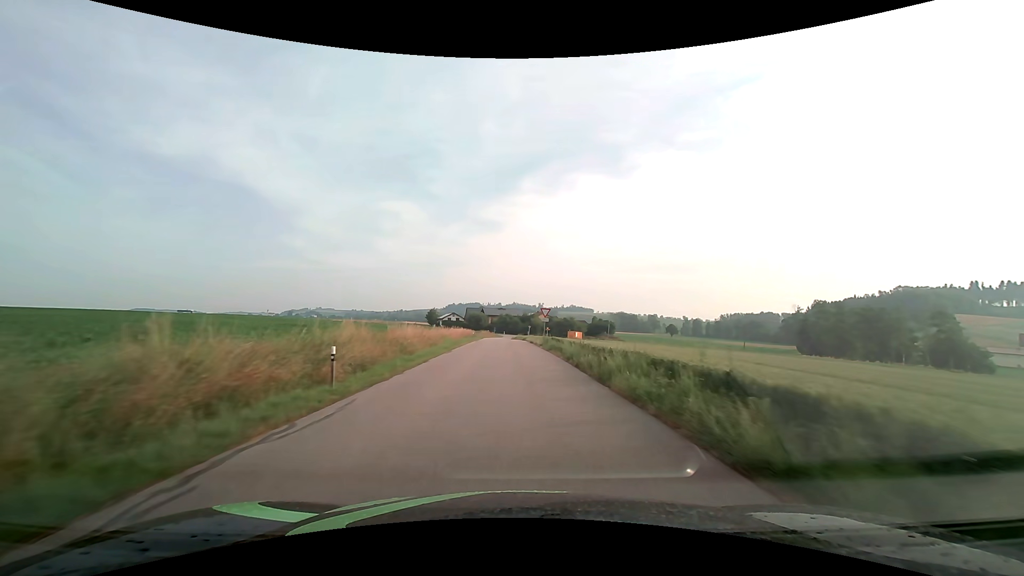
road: tertiary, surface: asphalt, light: Day
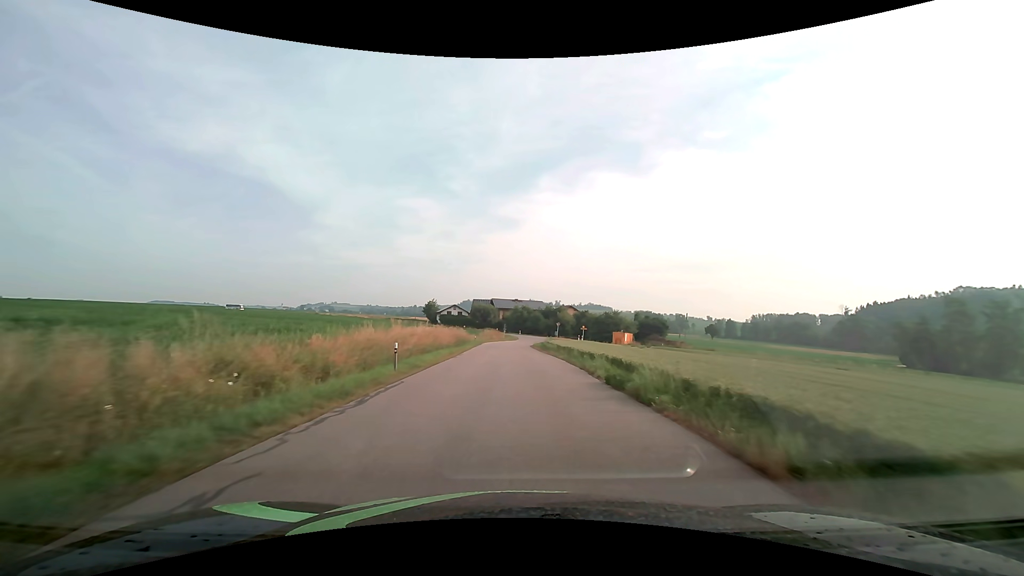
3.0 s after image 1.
(-1.1, +46.3) m; -2°
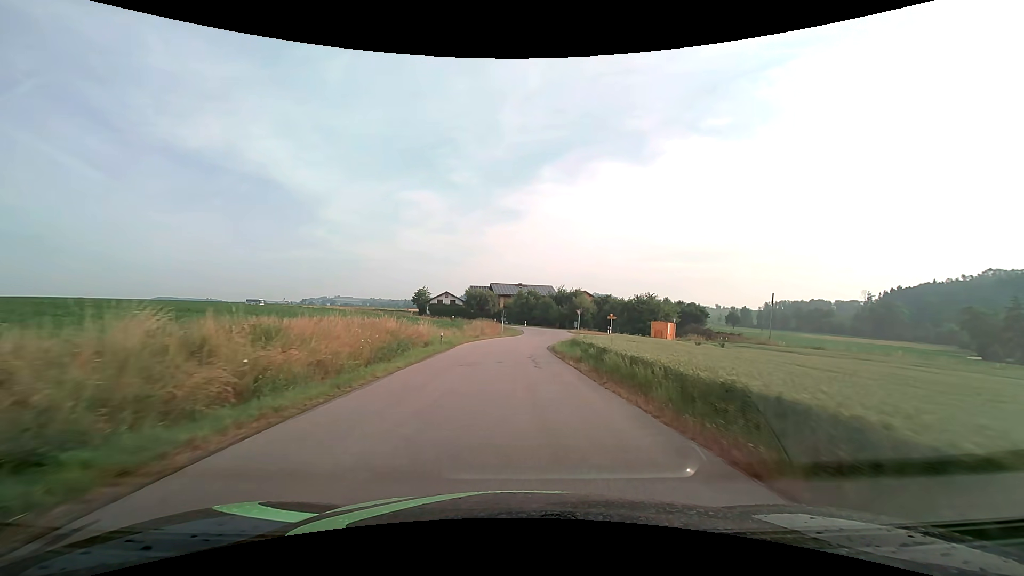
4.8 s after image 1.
(0.0, +25.9) m; 0°
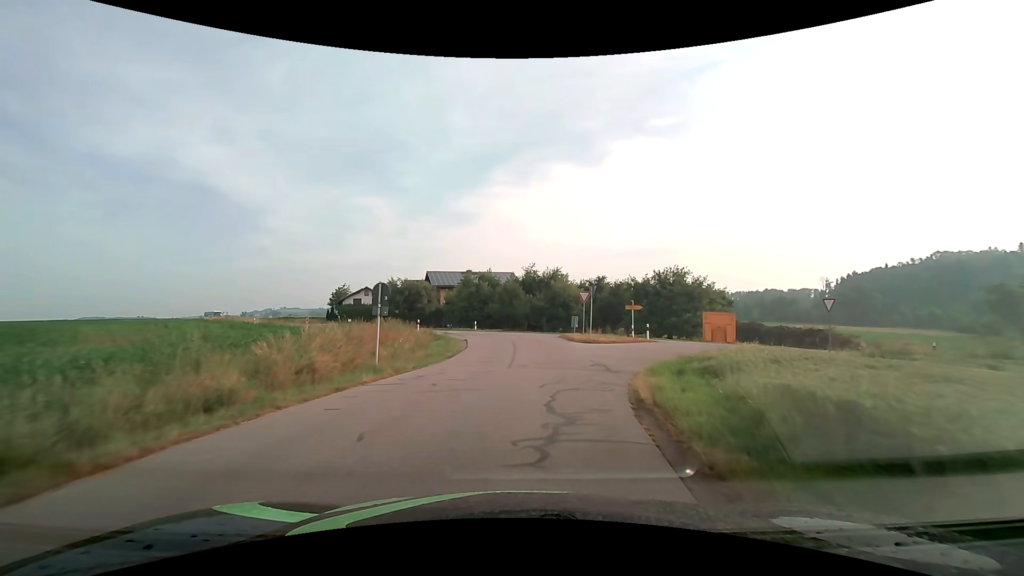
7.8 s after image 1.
(+1.0, +34.8) m; +5°
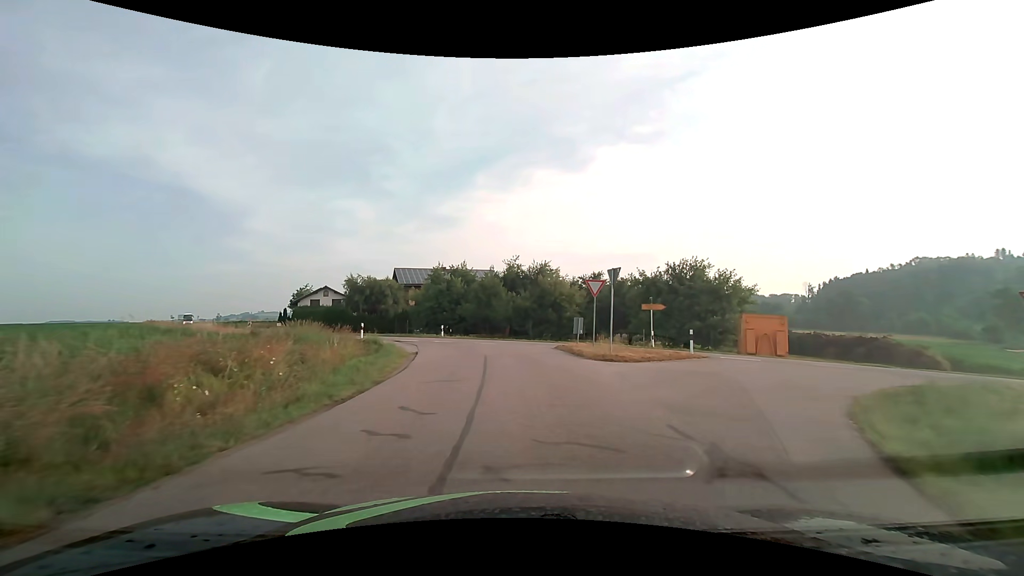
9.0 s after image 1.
(+0.2, +10.6) m; +2°
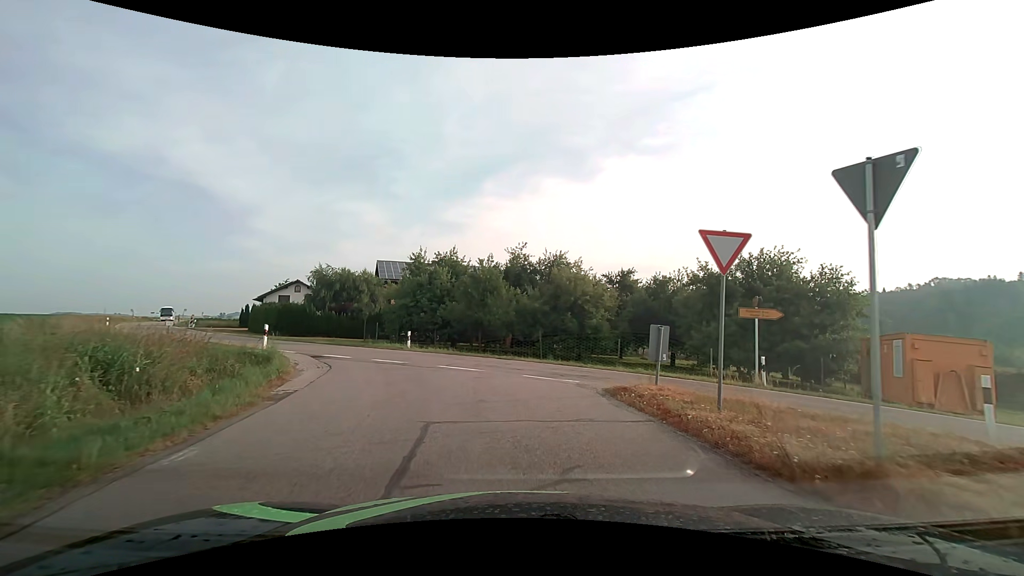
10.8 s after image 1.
(0.0, +12.2) m; -1°
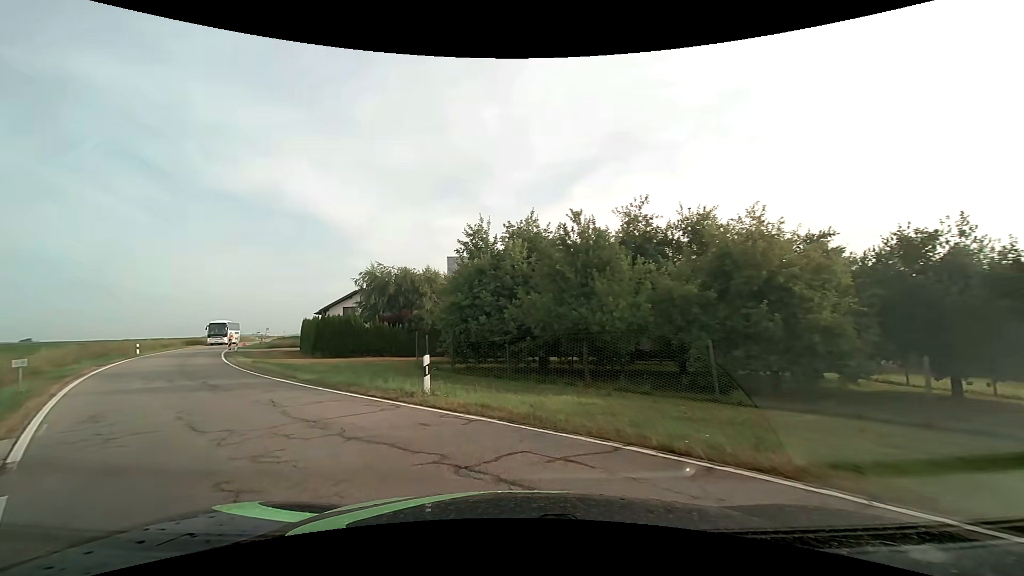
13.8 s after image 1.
(-0.7, +14.7) m; -11°
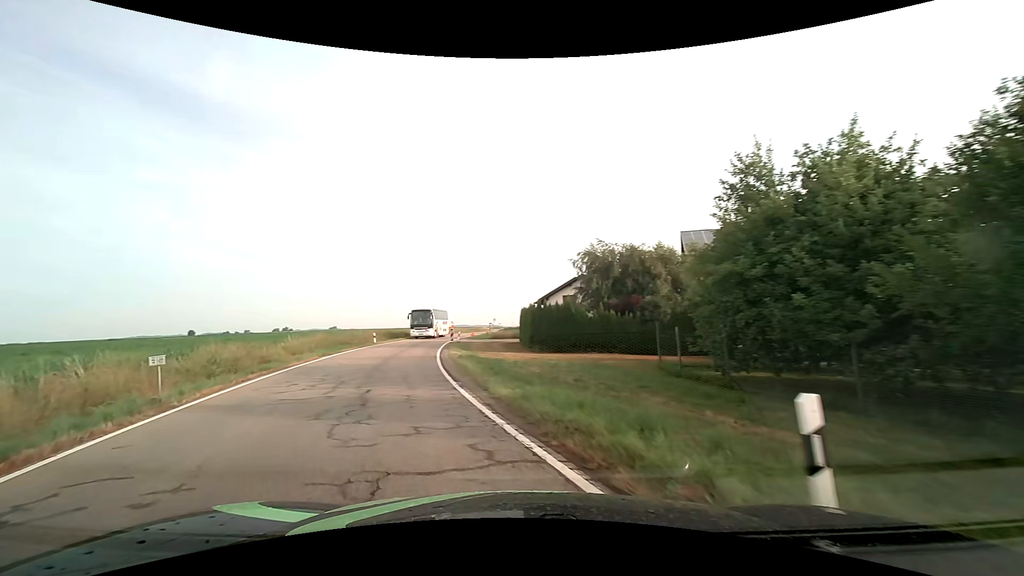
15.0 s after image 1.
(-1.6, +7.8) m; -25°
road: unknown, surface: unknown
